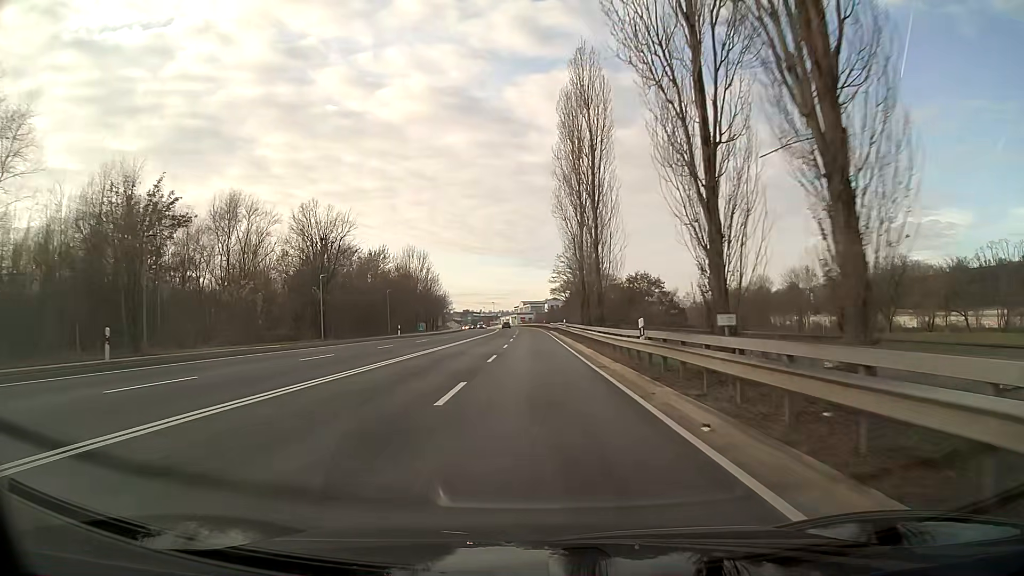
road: primary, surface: asphalt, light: Day
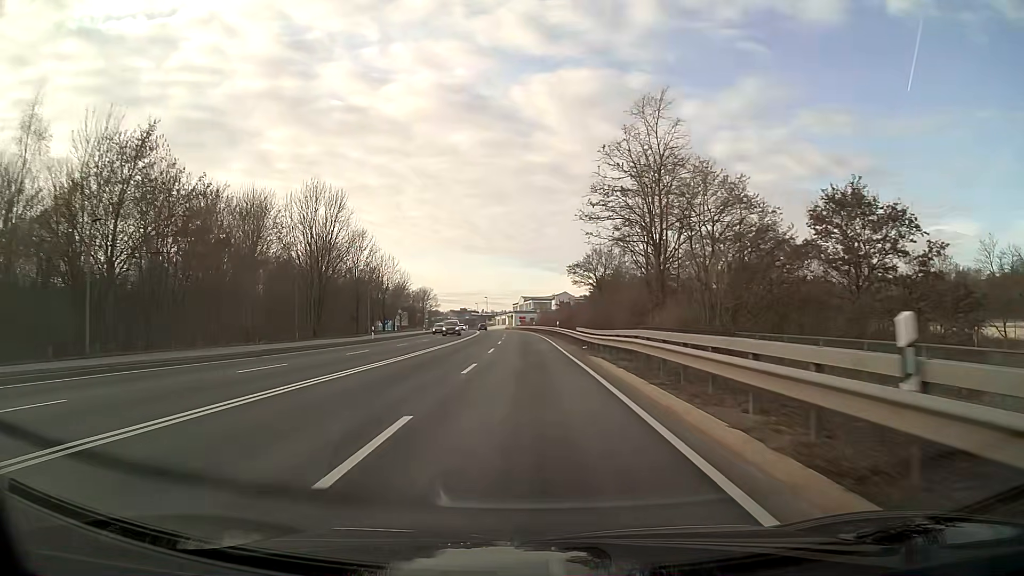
(-0.1, +53.6) m; -1°
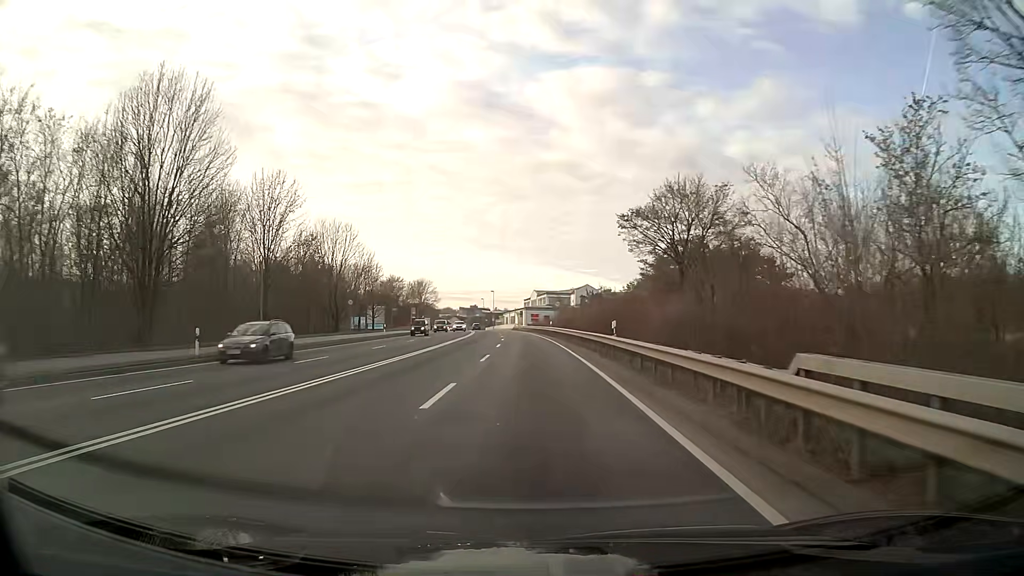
(-0.2, +31.2) m; -1°
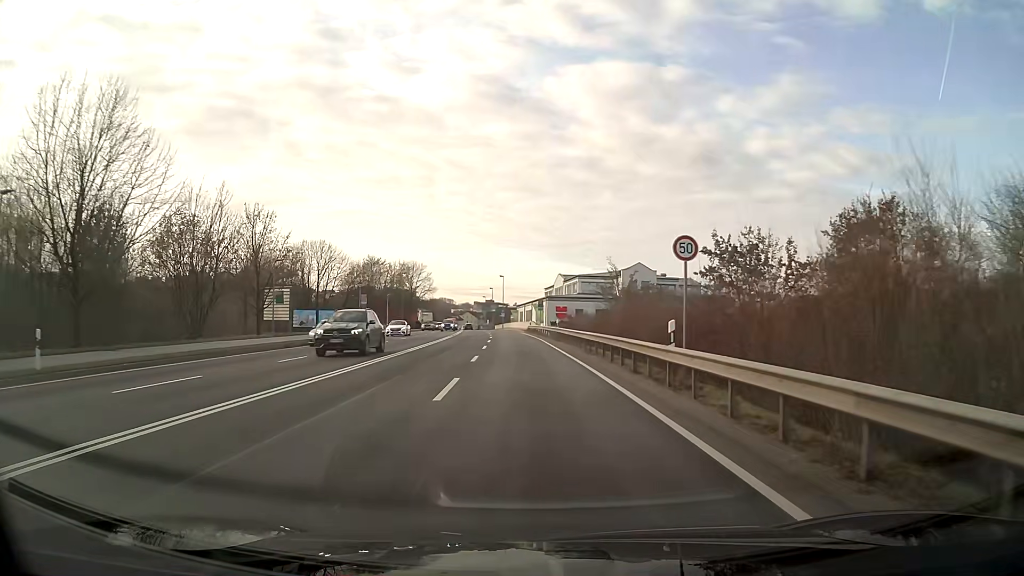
(-0.6, +47.0) m; -2°
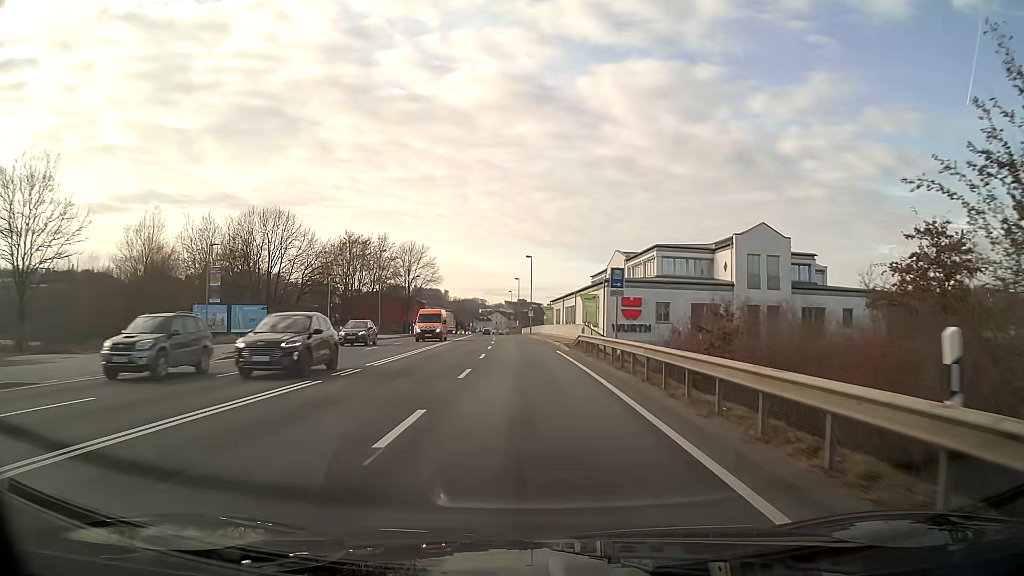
(-1.0, +41.2) m; -3°
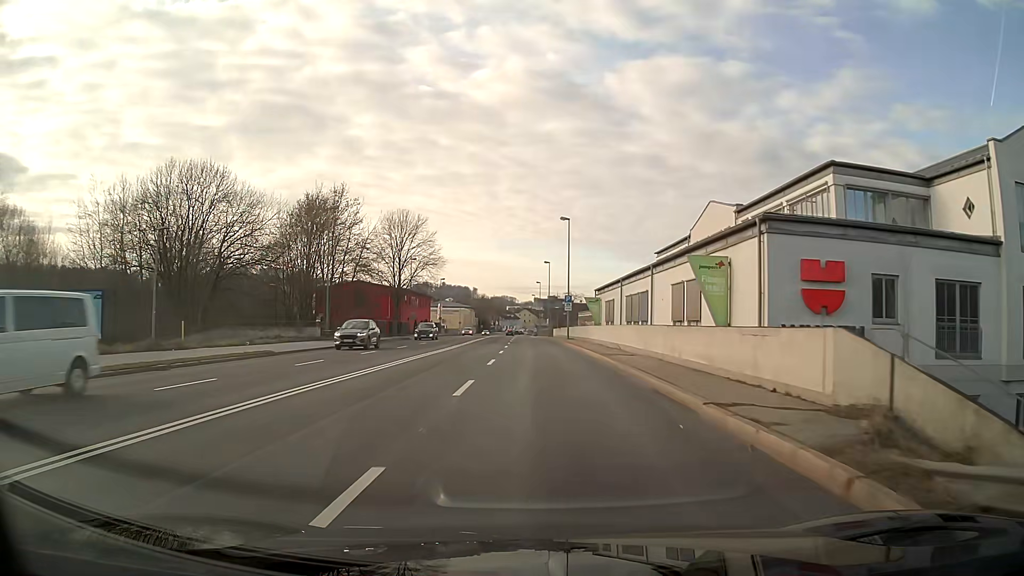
(-0.6, +31.3) m; -3°
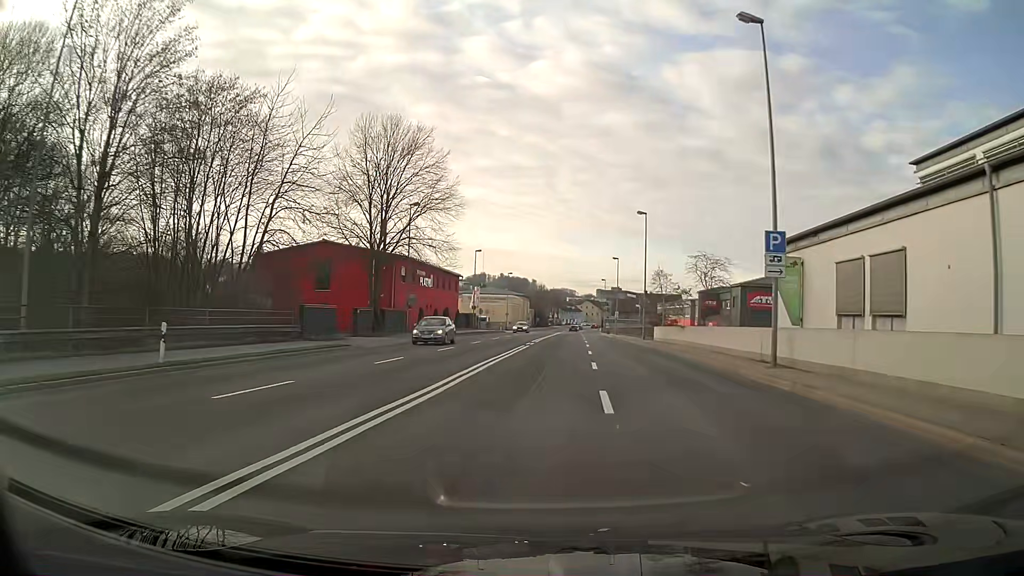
(-1.7, +38.4) m; -4°
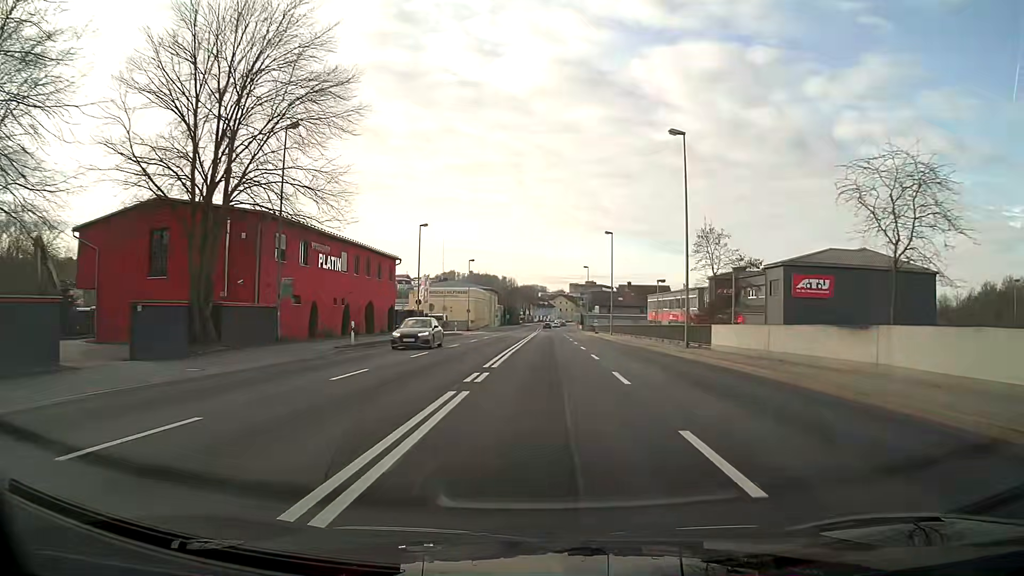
(+0.4, +23.0) m; +2°
(0, +10) (0, +20) (0, +30) (+1, +40) (+1, +50) (+1, +60) (+1, +70) (+1, +80) (+1, +90) (+2, +100) m
